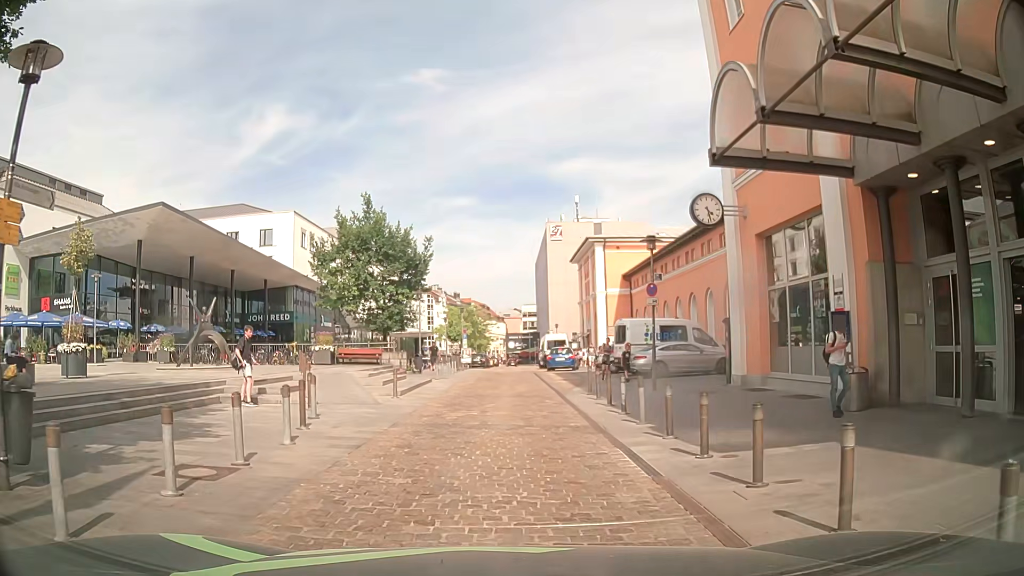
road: residential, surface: sett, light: Day
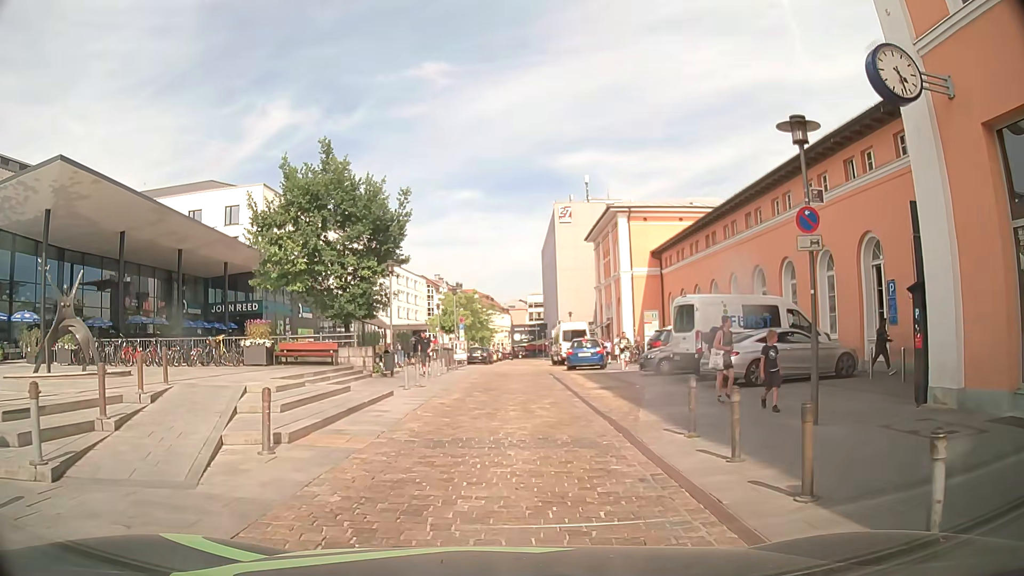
(+0.1, +10.2) m; +1°
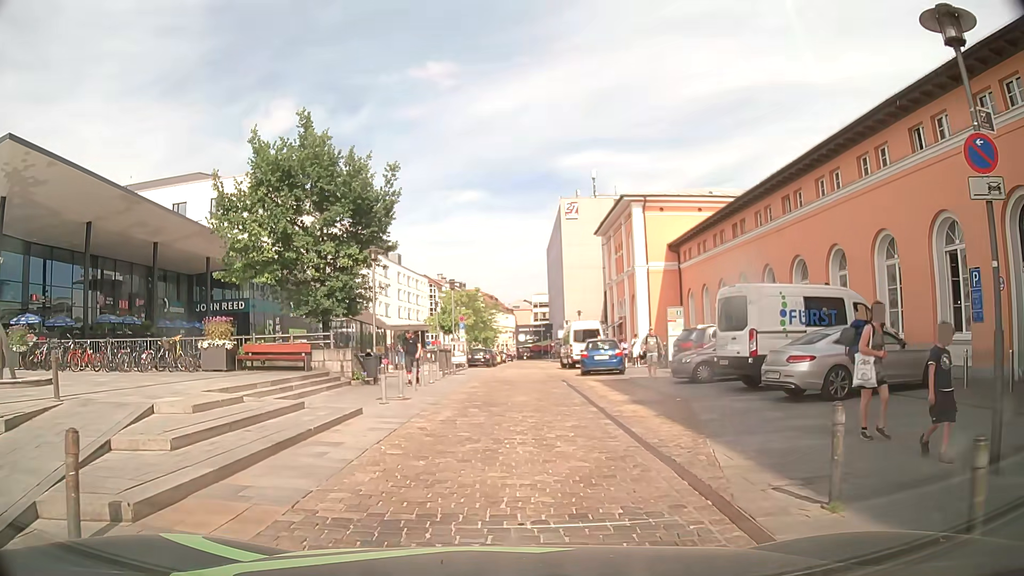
(0.0, +4.1) m; 0°
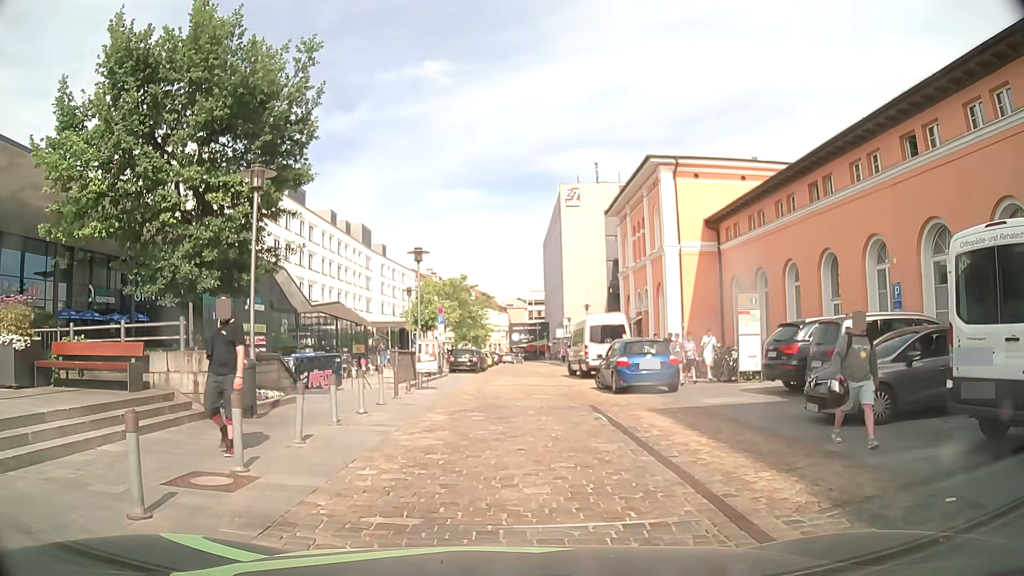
(-0.2, +10.0) m; 0°
